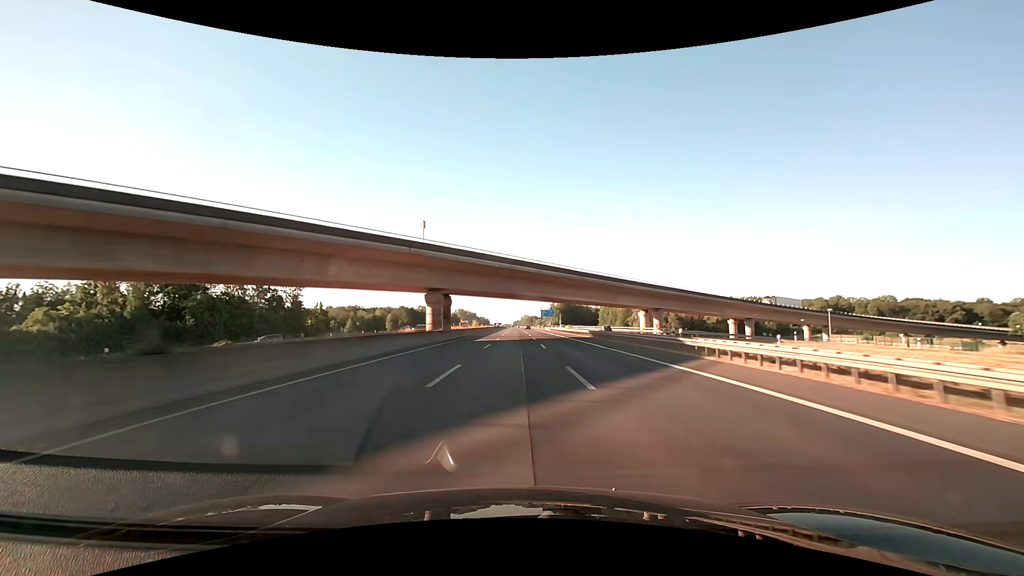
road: motorway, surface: asphalt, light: Day
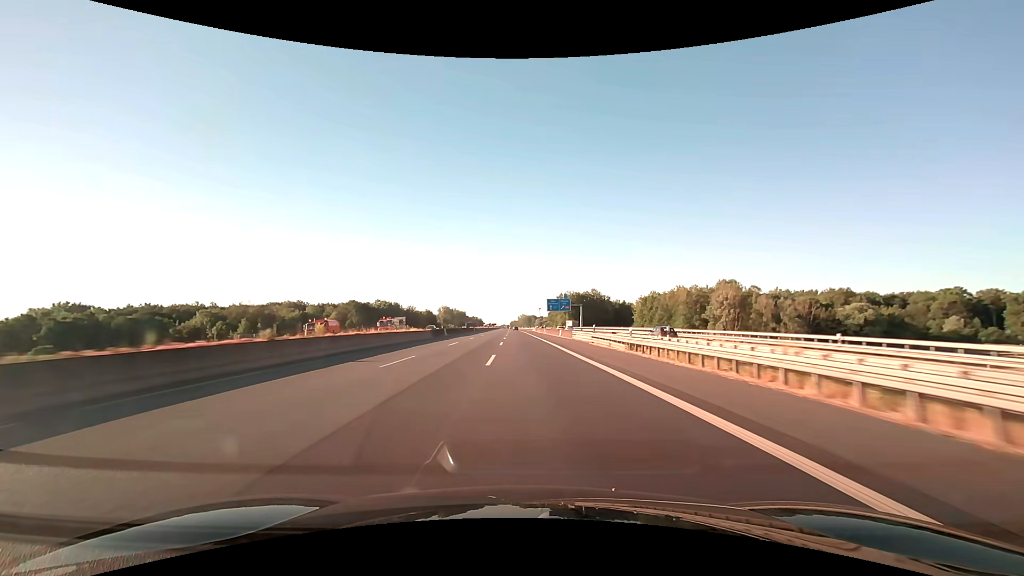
(+1.3, +103.1) m; 0°
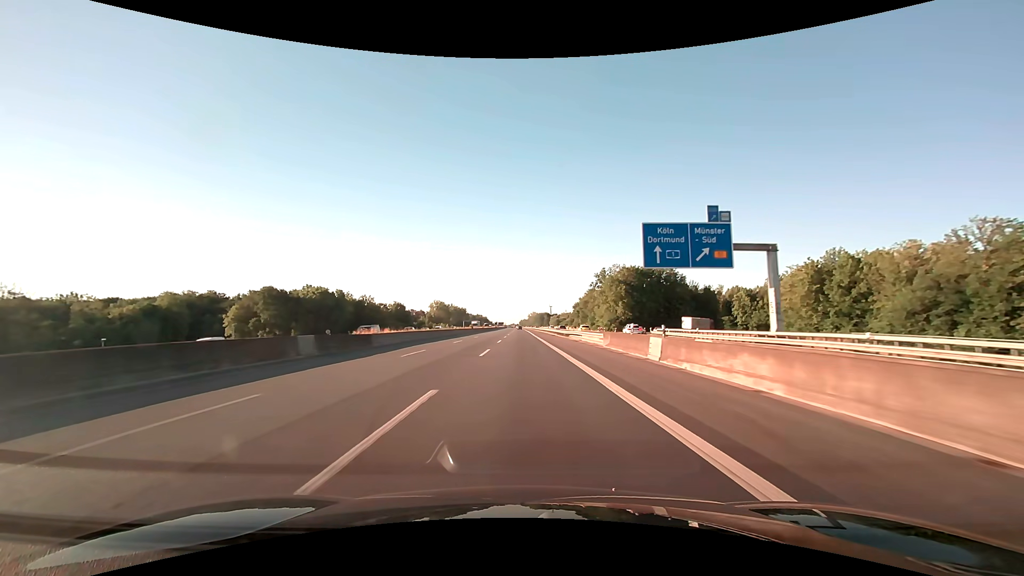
(-1.8, +103.1) m; -1°
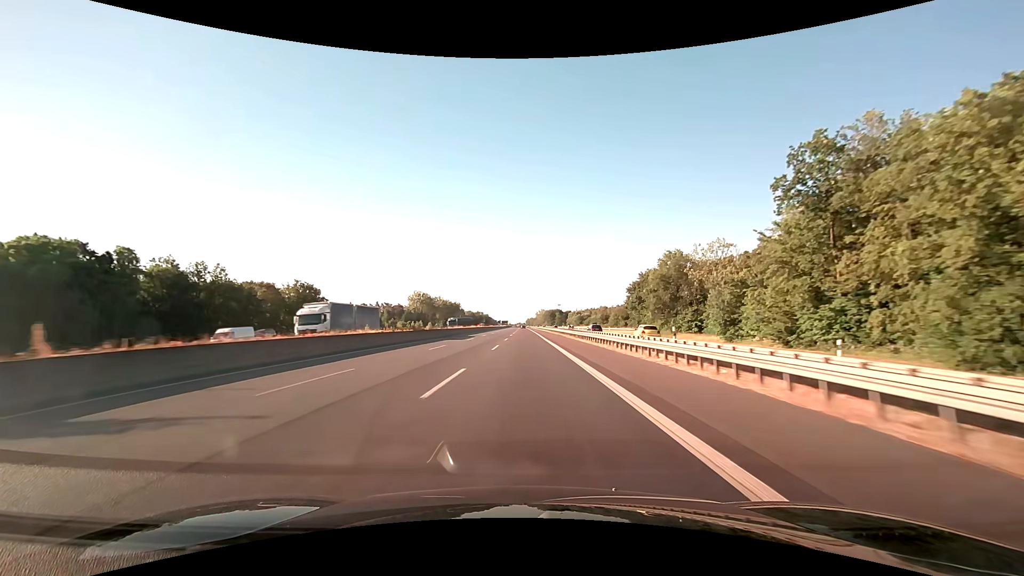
(-0.6, +103.2) m; -1°
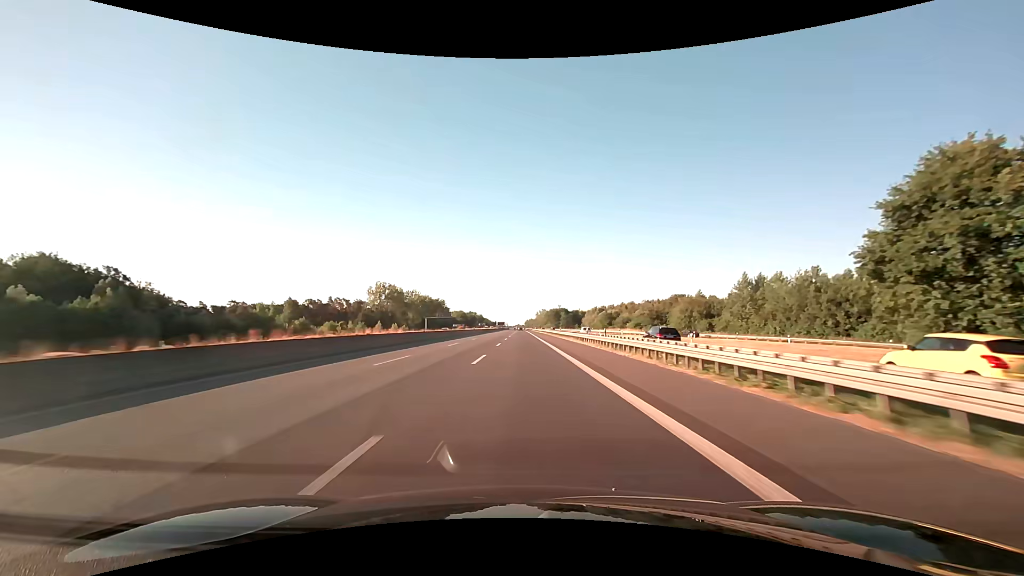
(+0.1, +82.5) m; 0°
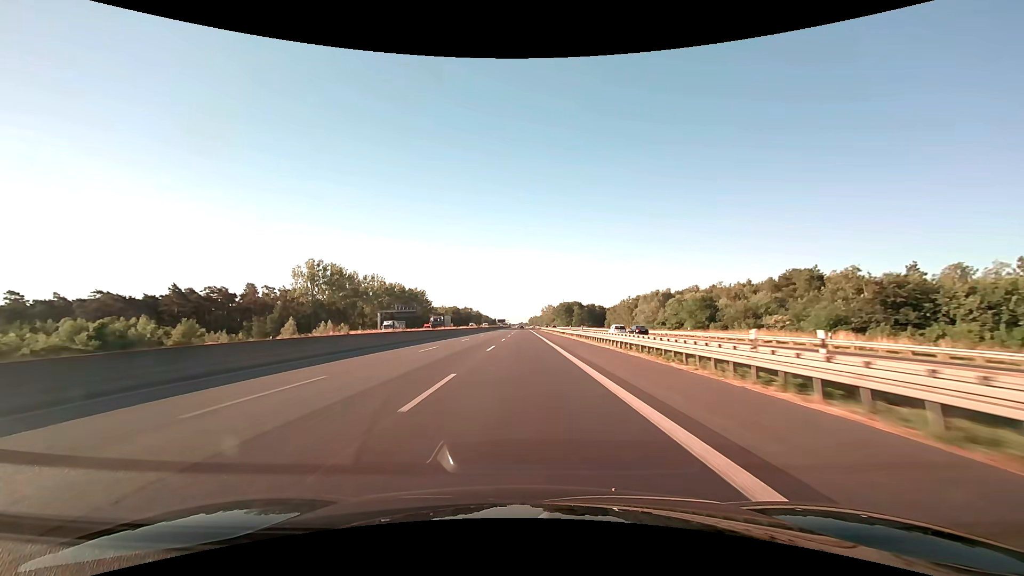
(-0.3, +82.6) m; 0°
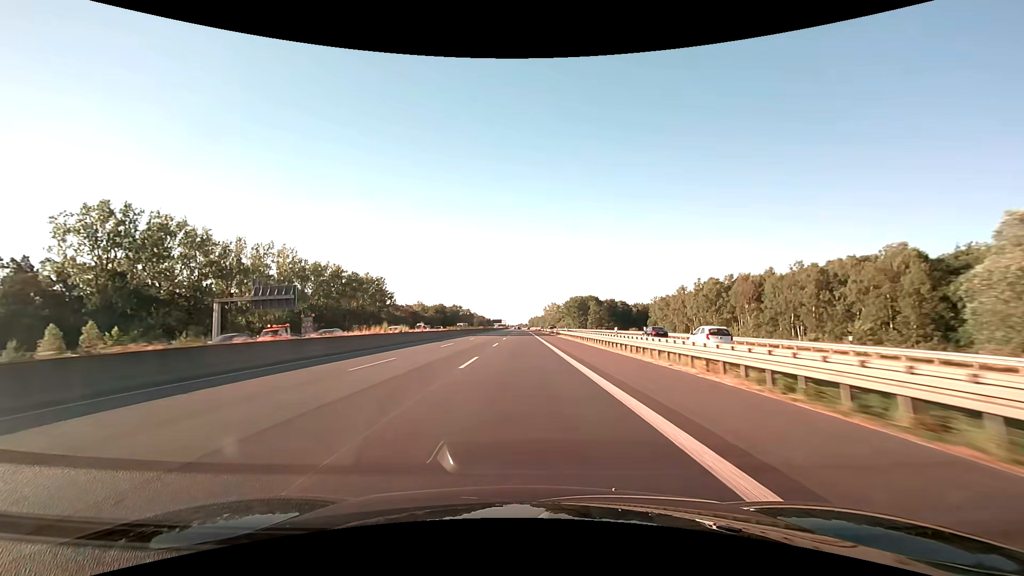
(0.0, +82.7) m; 0°
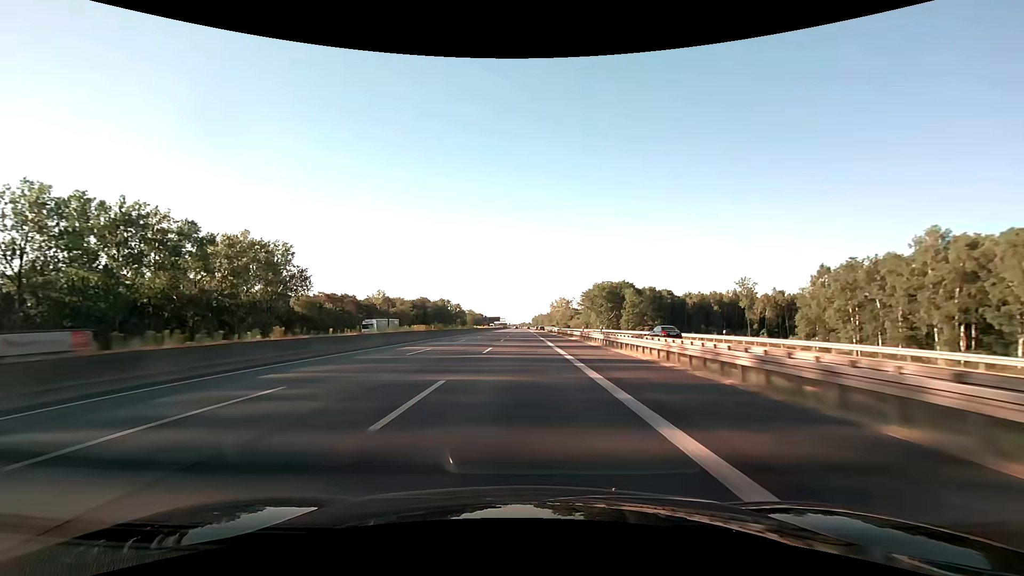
(-0.3, +82.7) m; 0°
(0, +10) (0, +20) (0, +30) (0, +40) (0, +50) (0, +60) (0, +70) (-1, +80) (-1, +90) (-1, +100) m
